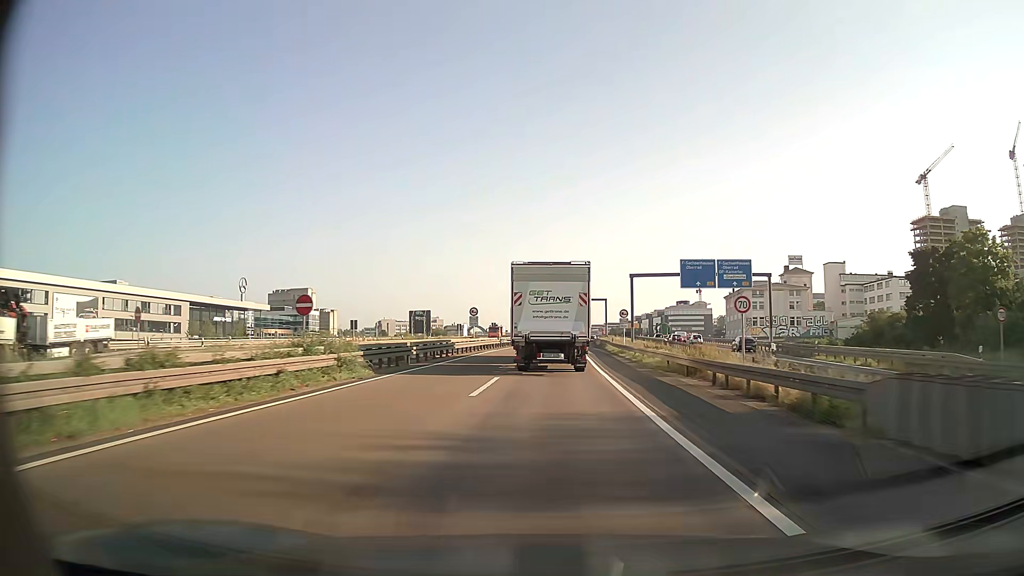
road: motorway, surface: asphalt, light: Day
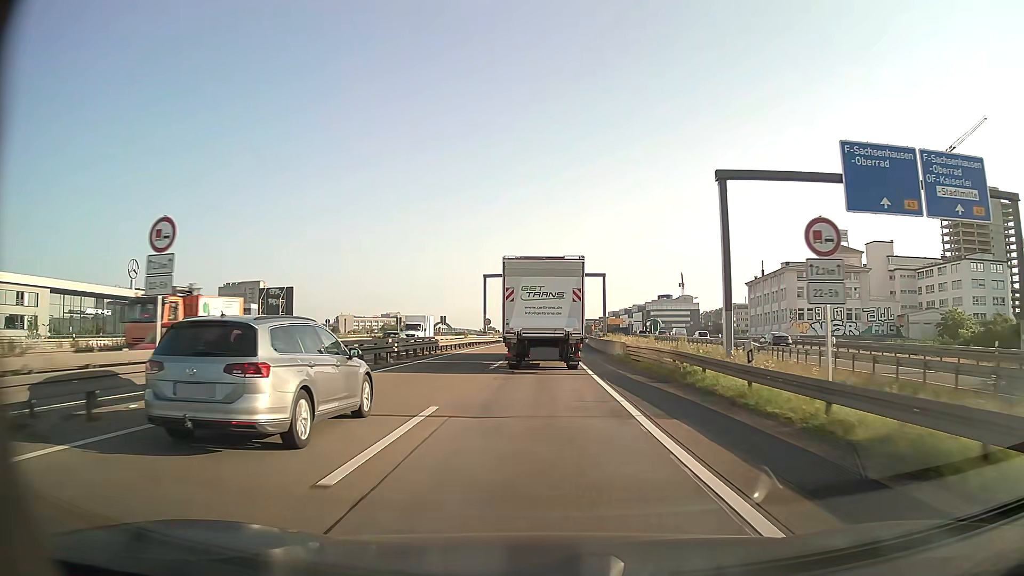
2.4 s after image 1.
(+1.1, +45.2) m; +3°
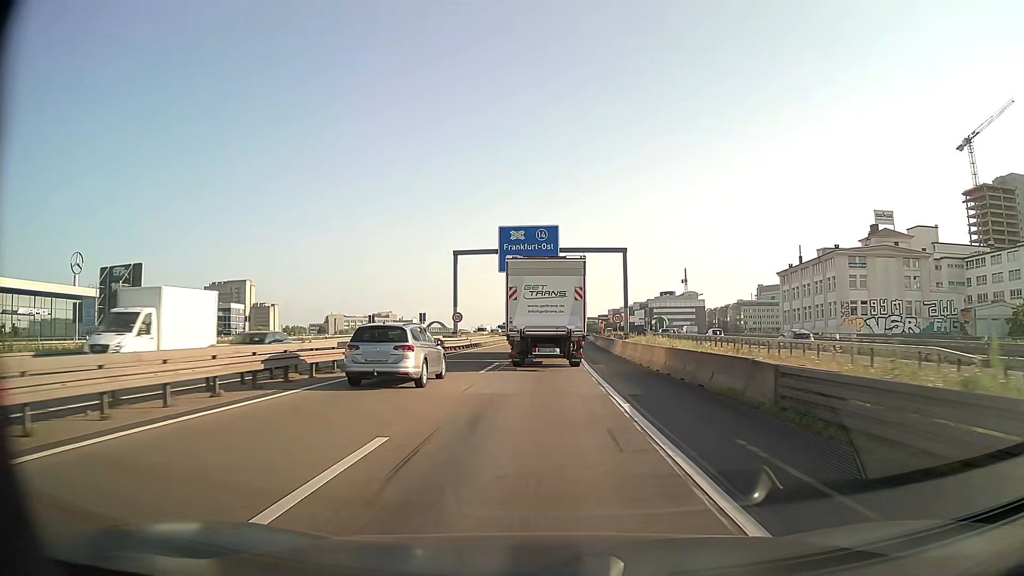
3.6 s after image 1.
(+0.1, +21.6) m; 0°
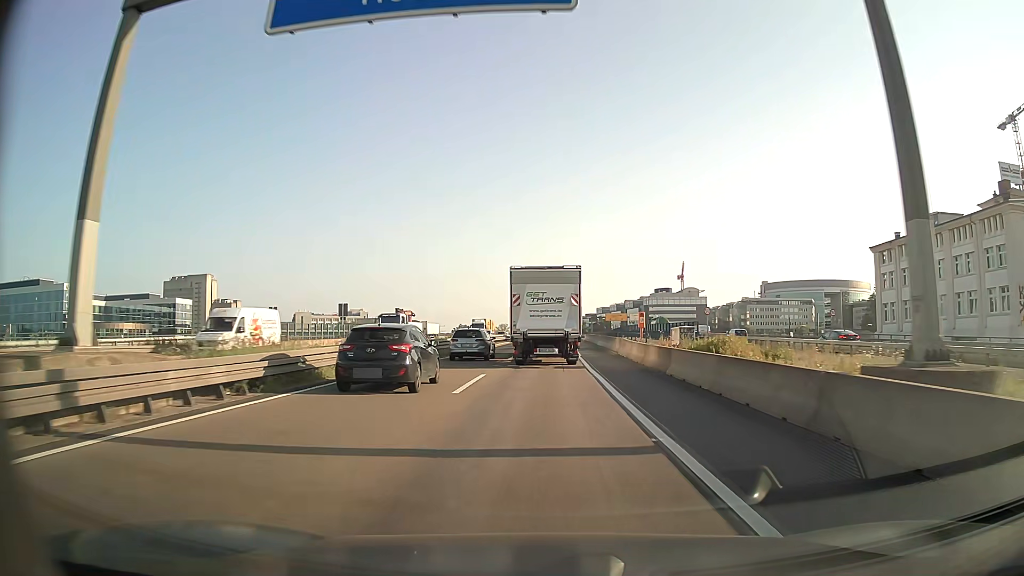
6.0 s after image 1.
(+0.4, +42.0) m; +1°
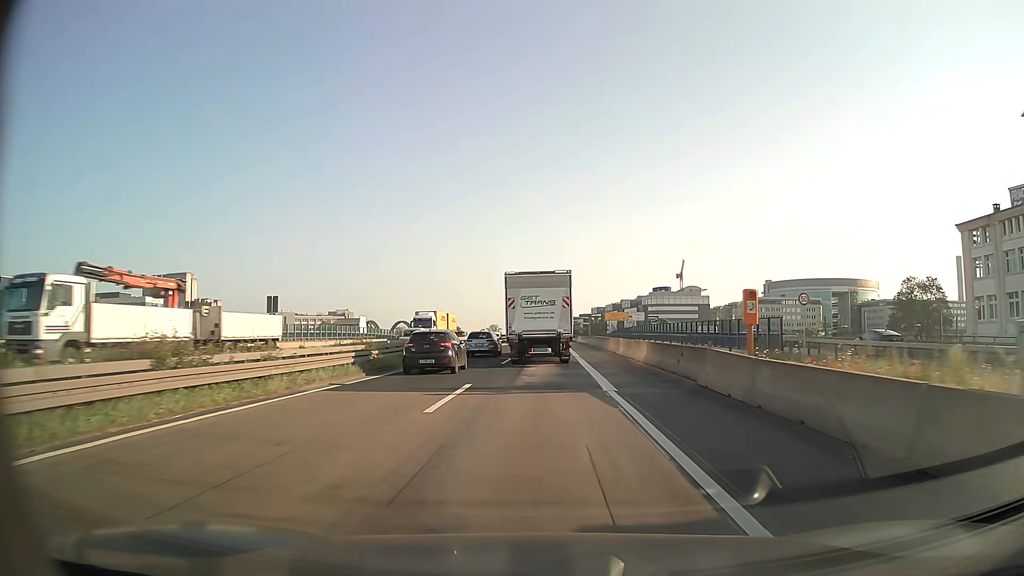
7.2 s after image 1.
(+0.2, +21.0) m; +1°
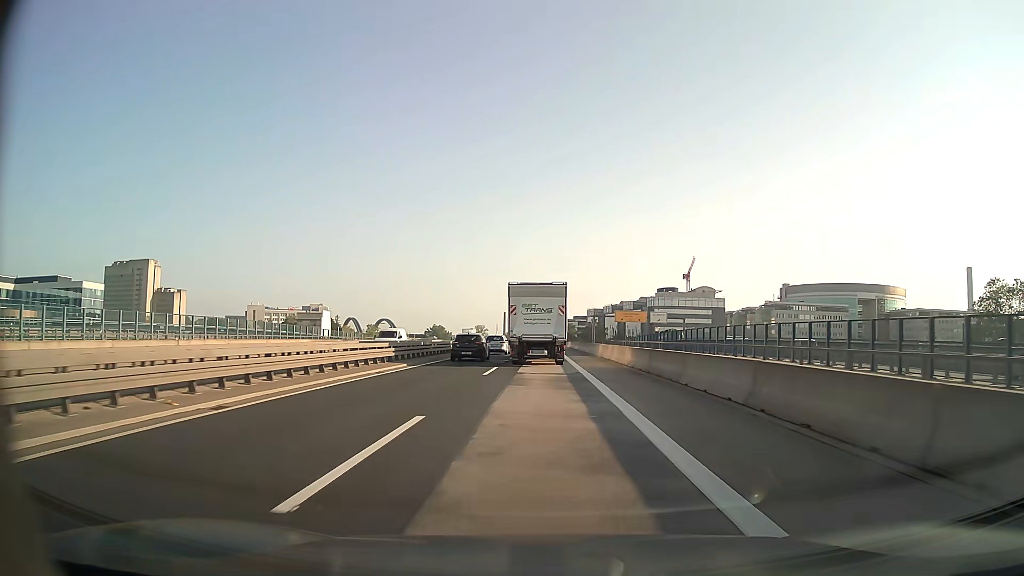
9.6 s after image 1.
(+0.2, +42.5) m; +1°
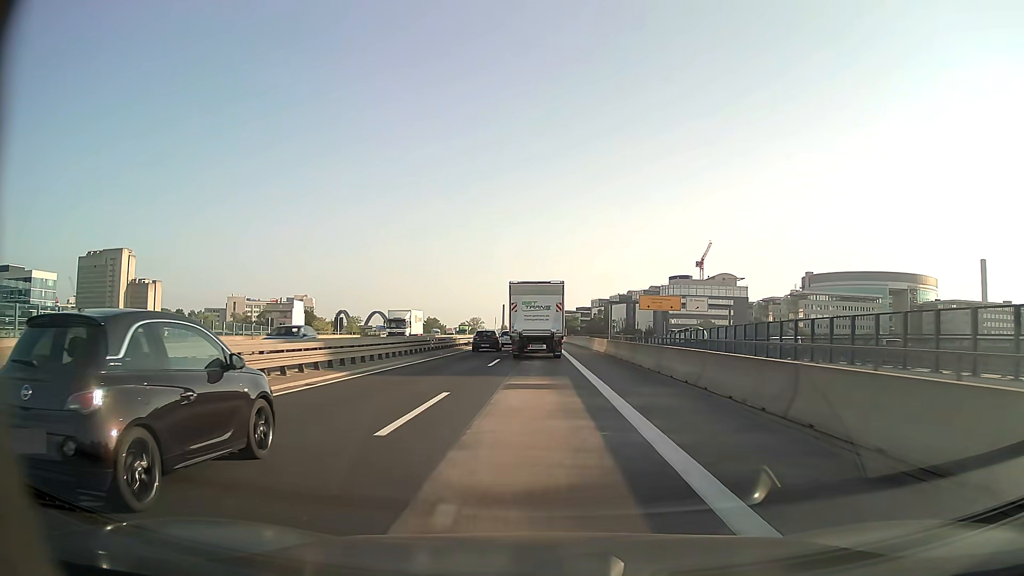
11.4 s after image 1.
(0.0, +32.6) m; 0°
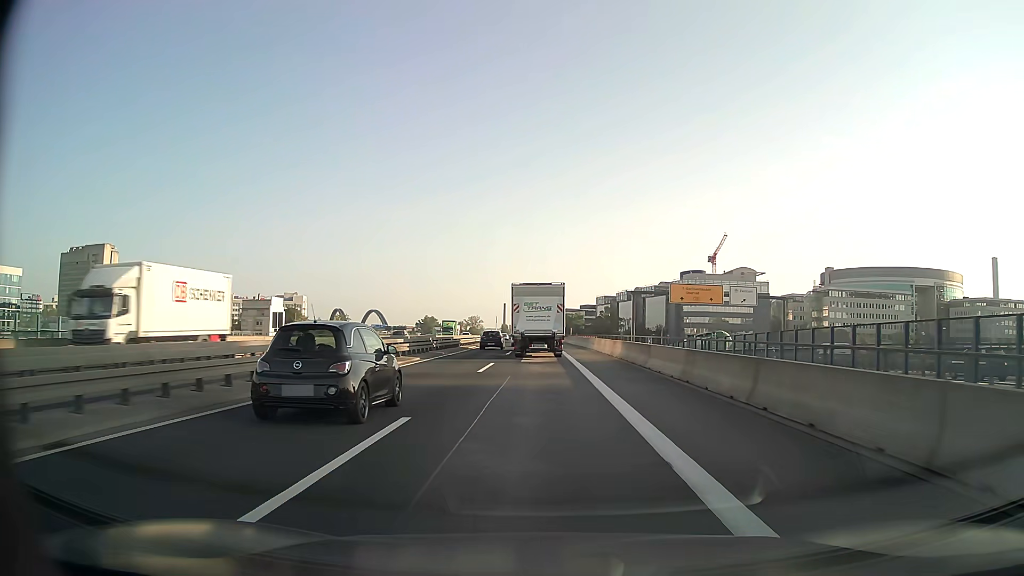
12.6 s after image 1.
(0.0, +22.2) m; 0°
(0, +10) (0, +20) (0, +30) (0, +40) (0, +50) (0, +60) (-1, +70) (-1, +80) (-1, +90) (-2, +100) m
